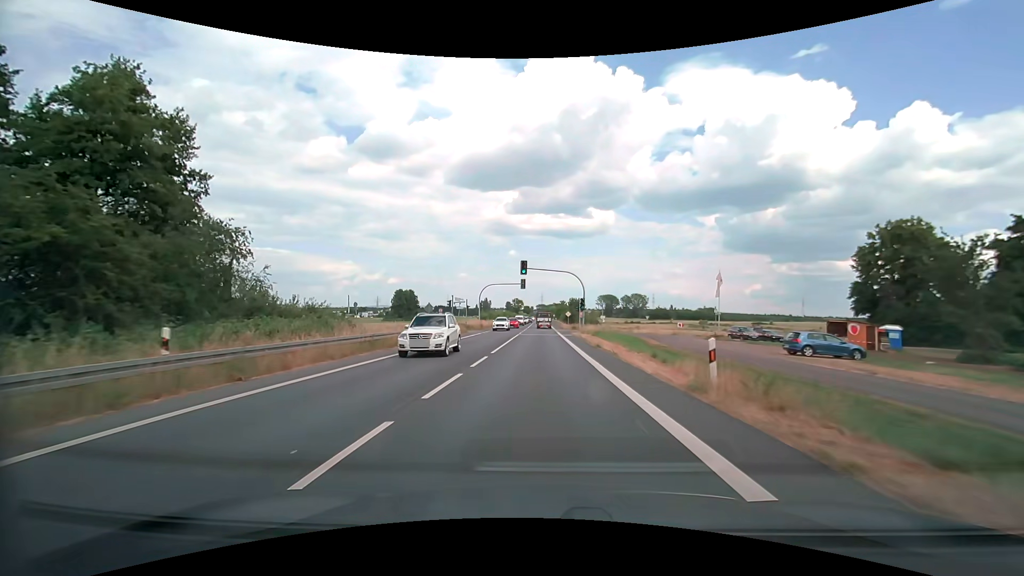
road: secondary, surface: asphalt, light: Day
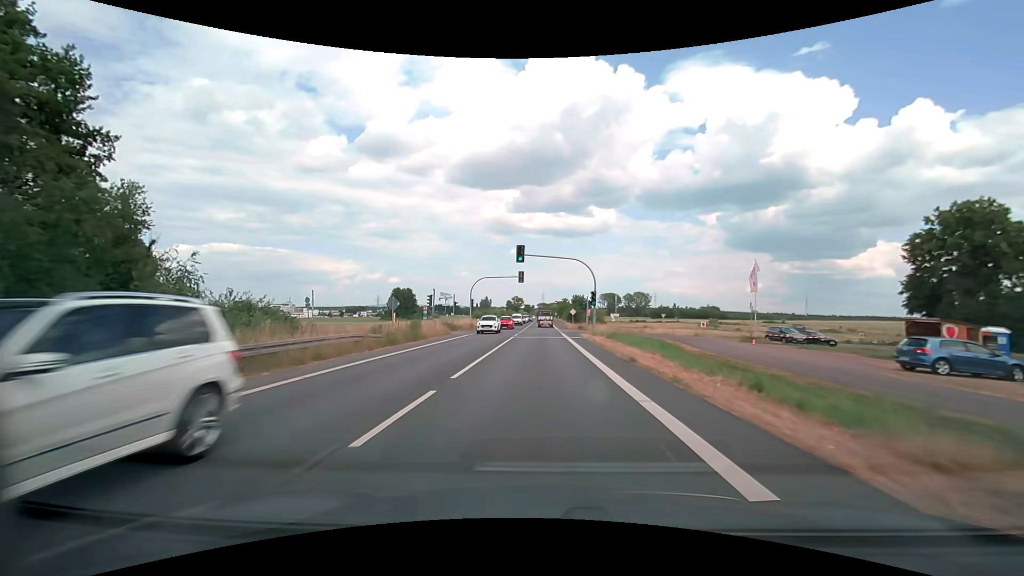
(0.0, +9.3) m; 0°
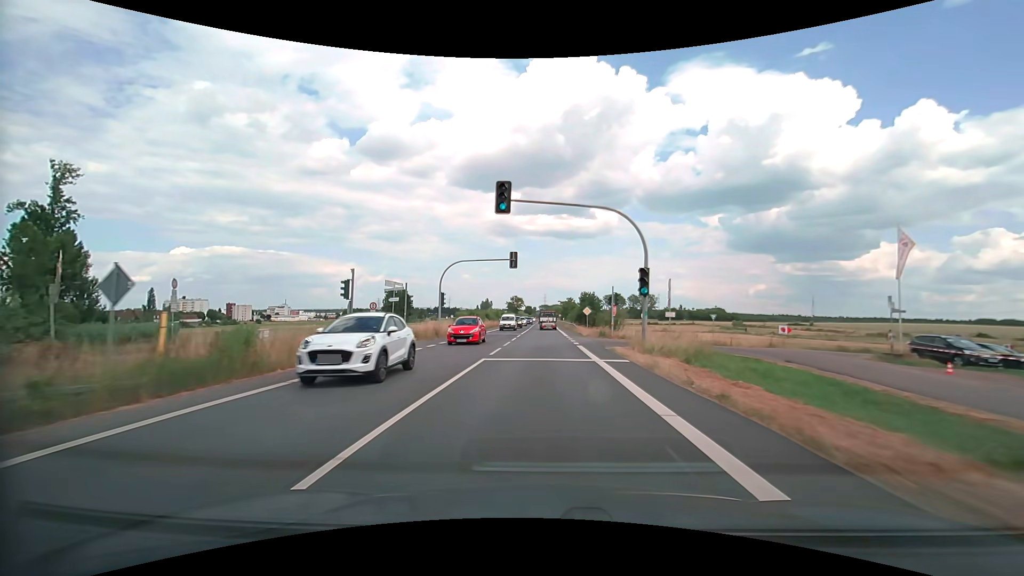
(0.0, +18.6) m; 0°
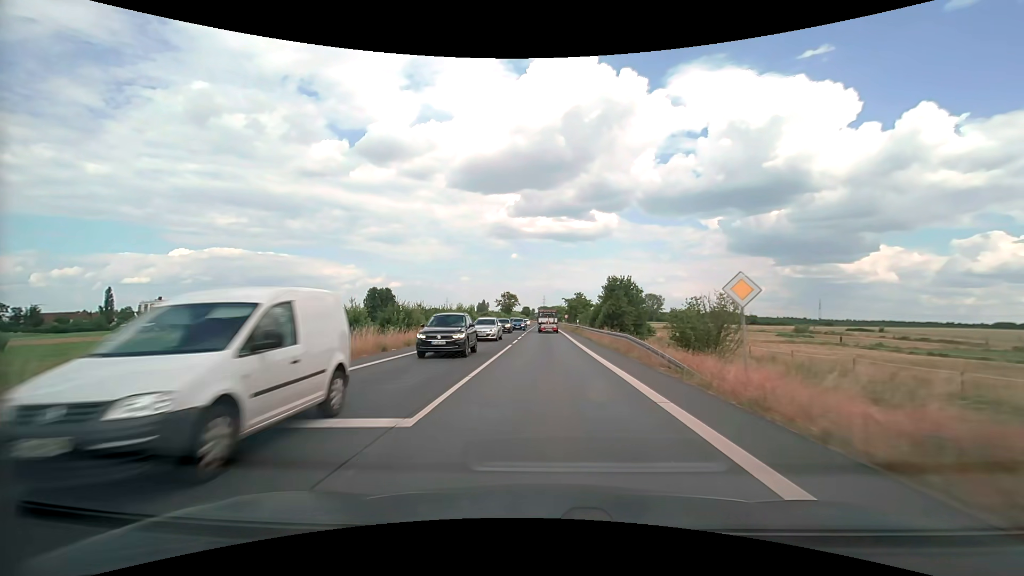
(-0.1, +36.9) m; 0°
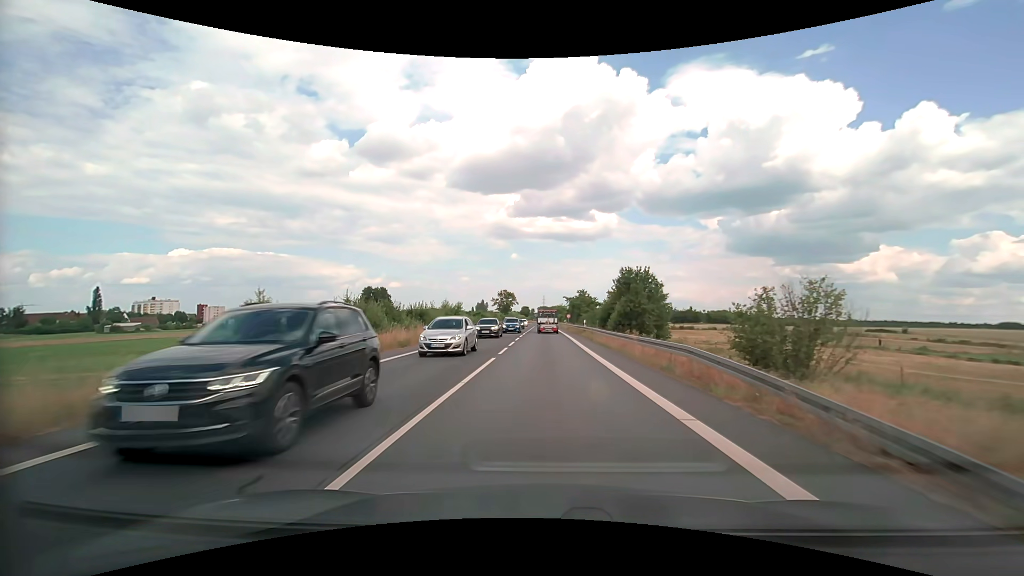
(0.0, +9.2) m; 0°
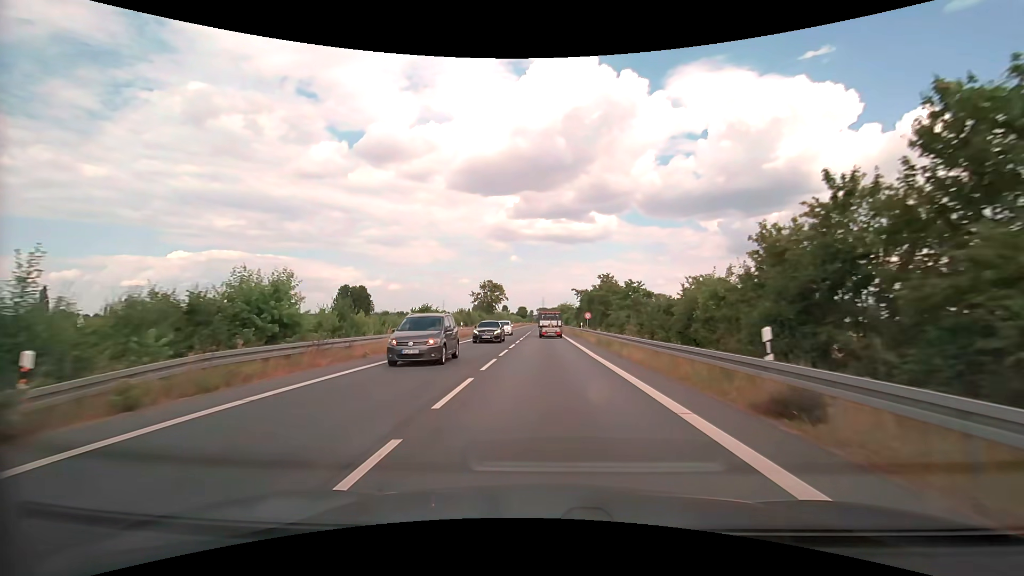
(+0.1, +36.3) m; 0°
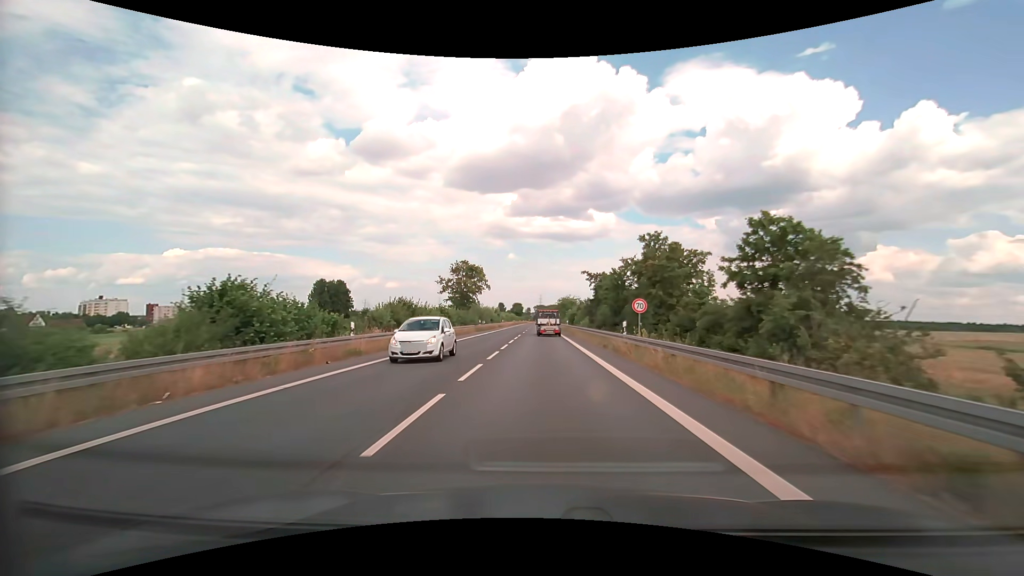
(+0.1, +26.7) m; 0°
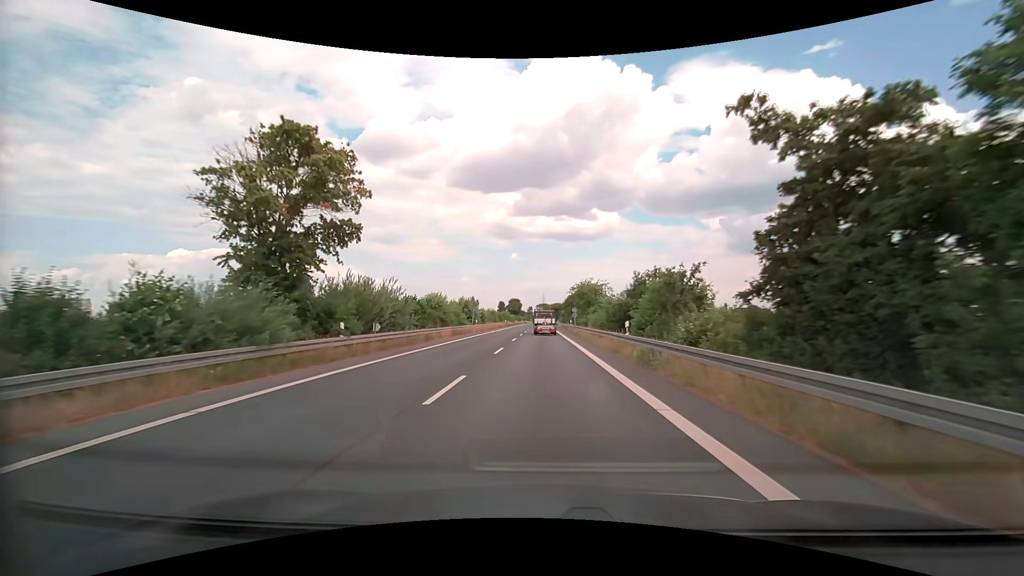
(-0.1, +45.3) m; 0°
(0, +10) (0, +20) (0, +30) (0, +40) (0, +50) (0, +60) (0, +70) (0, +80) (0, +90) (0, +100) m
